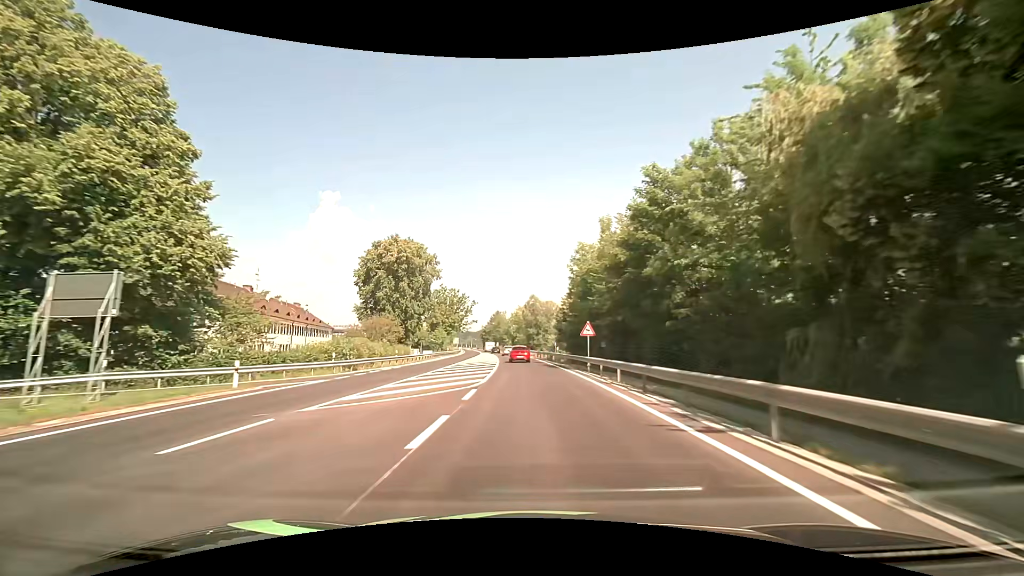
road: primary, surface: asphalt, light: Day
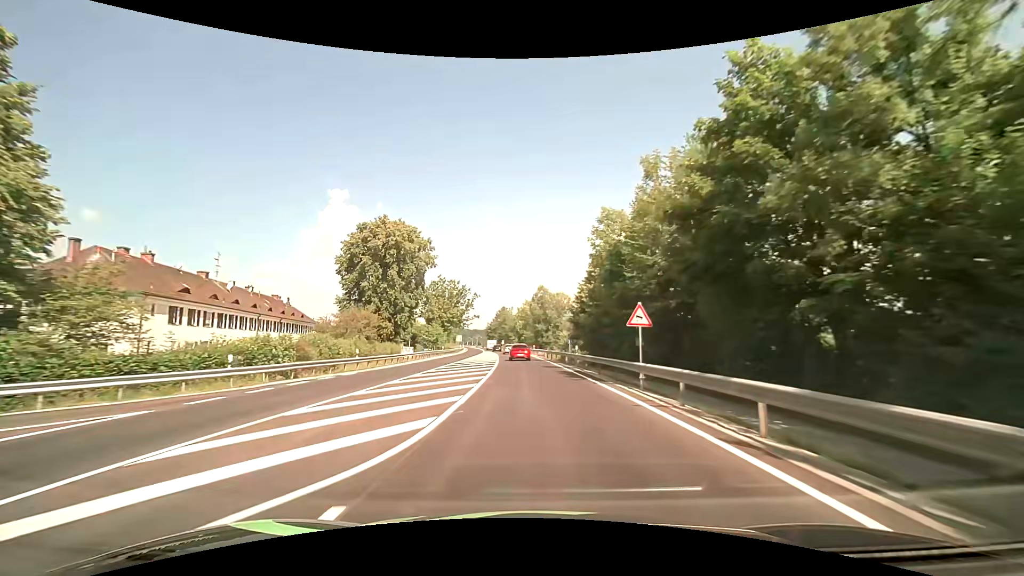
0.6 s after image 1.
(-0.1, +11.6) m; -1°
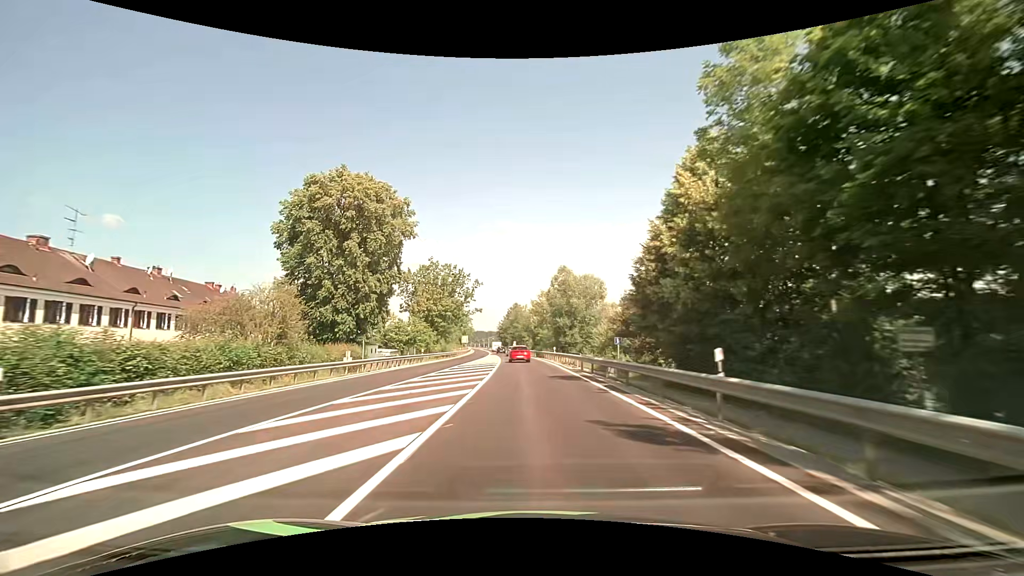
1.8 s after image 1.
(-0.3, +22.4) m; -2°
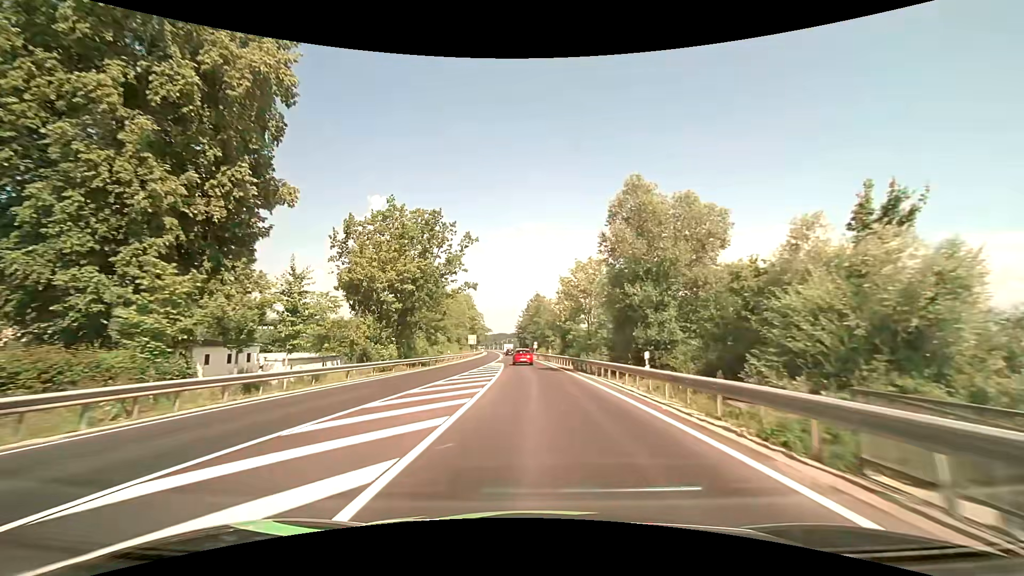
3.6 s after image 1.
(-0.7, +32.9) m; -2°
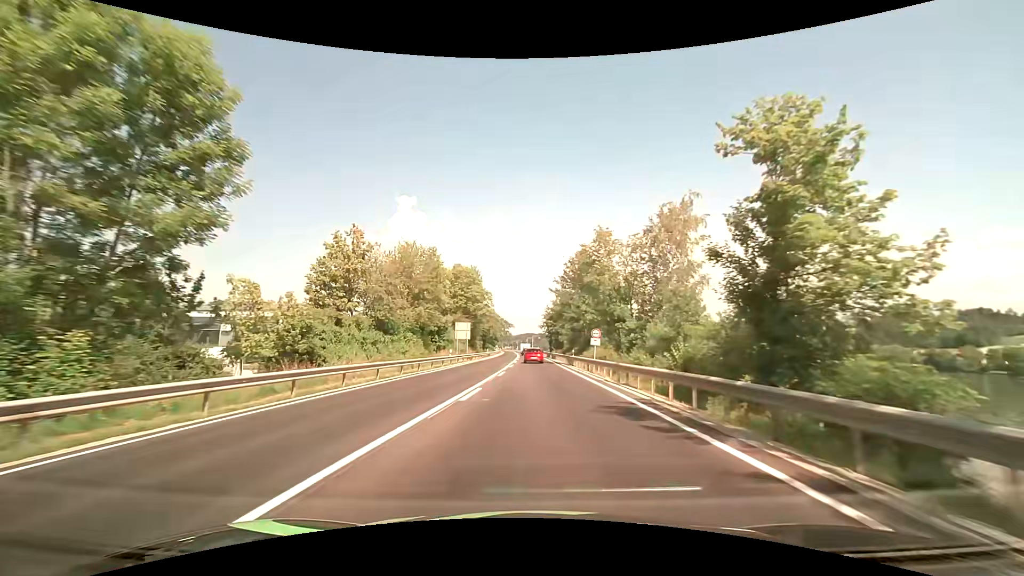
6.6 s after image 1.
(-1.8, +54.4) m; -3°
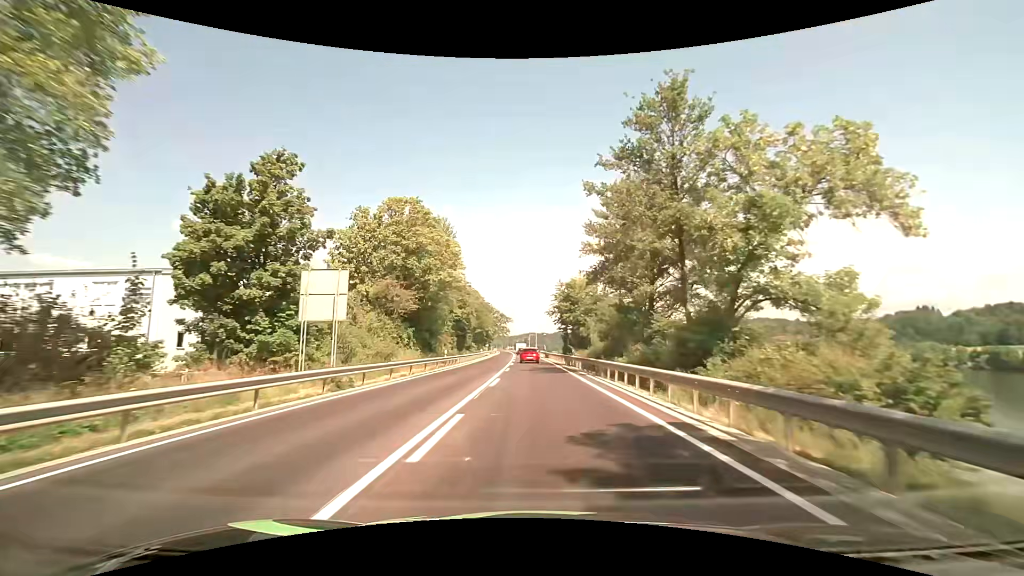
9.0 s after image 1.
(-0.3, +43.2) m; 0°
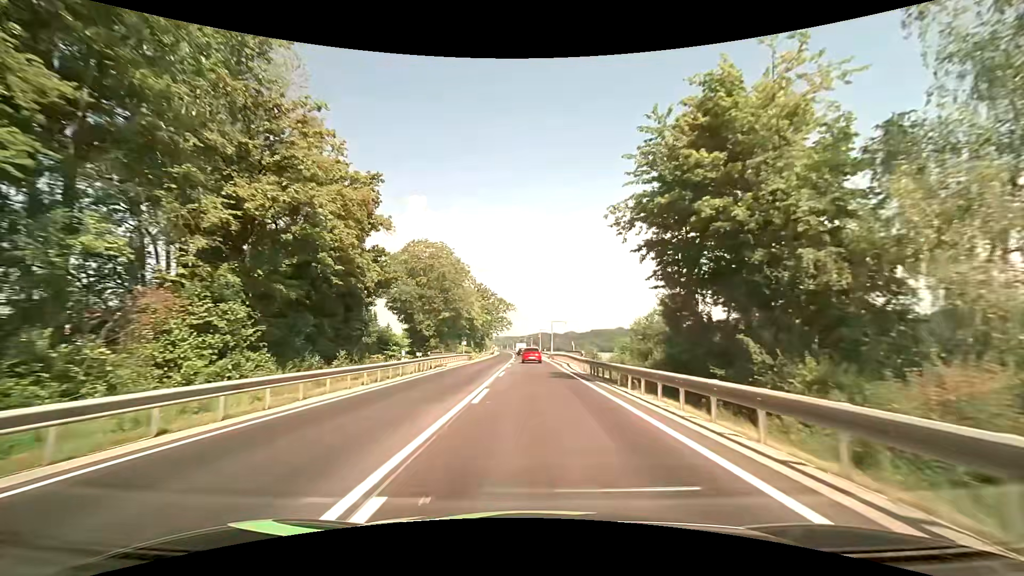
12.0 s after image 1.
(-0.6, +53.7) m; -1°
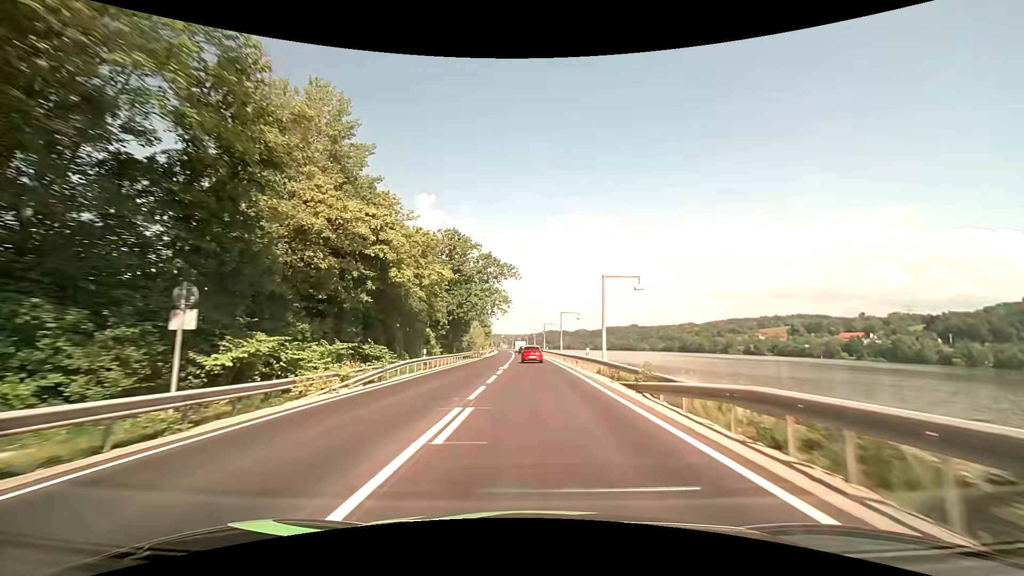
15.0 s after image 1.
(-0.7, +53.5) m; -1°
(0, +10) (0, +20) (0, +30) (0, +40) (-1, +50) (-1, +60) (-1, +70) (-2, +80) (-2, +90) (-2, +100) m
